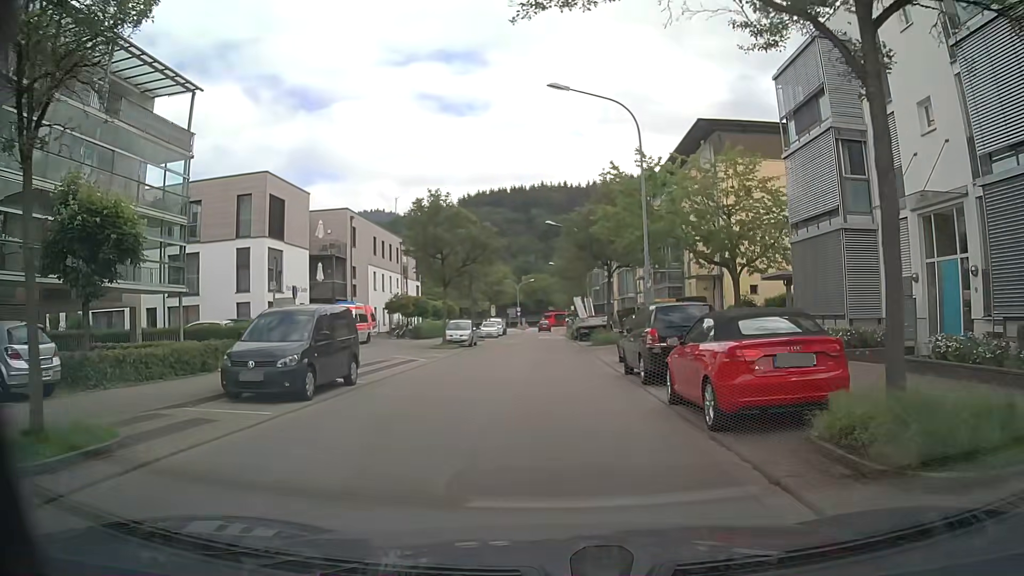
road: unclassified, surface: asphalt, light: Day
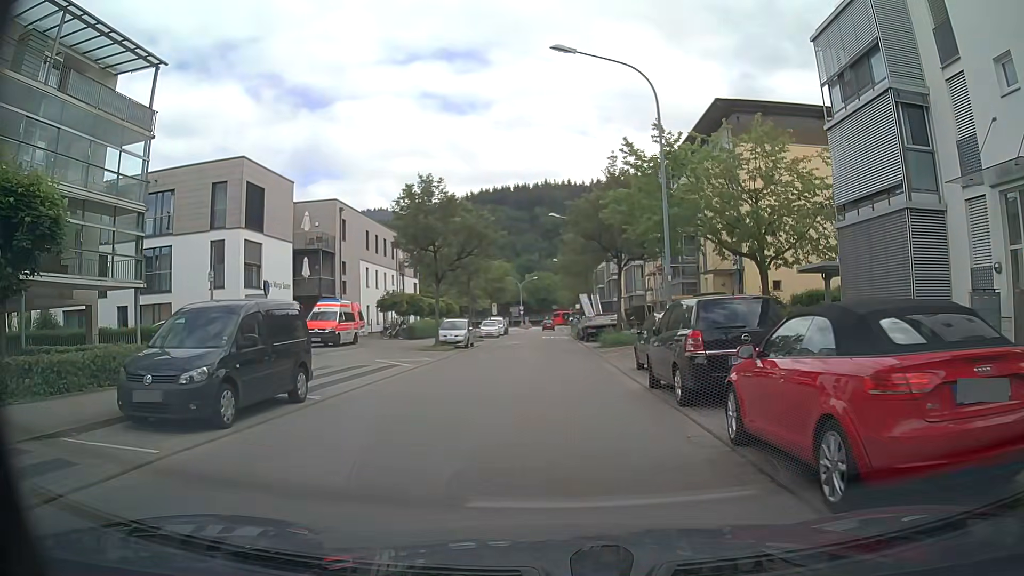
(0.0, +3.6) m; 0°
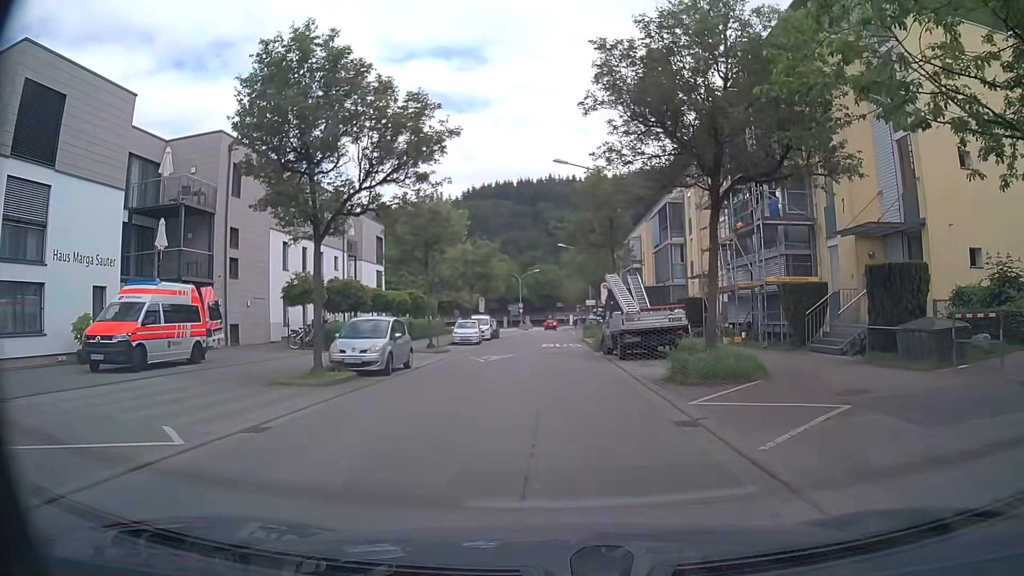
(-0.4, +18.1) m; -1°
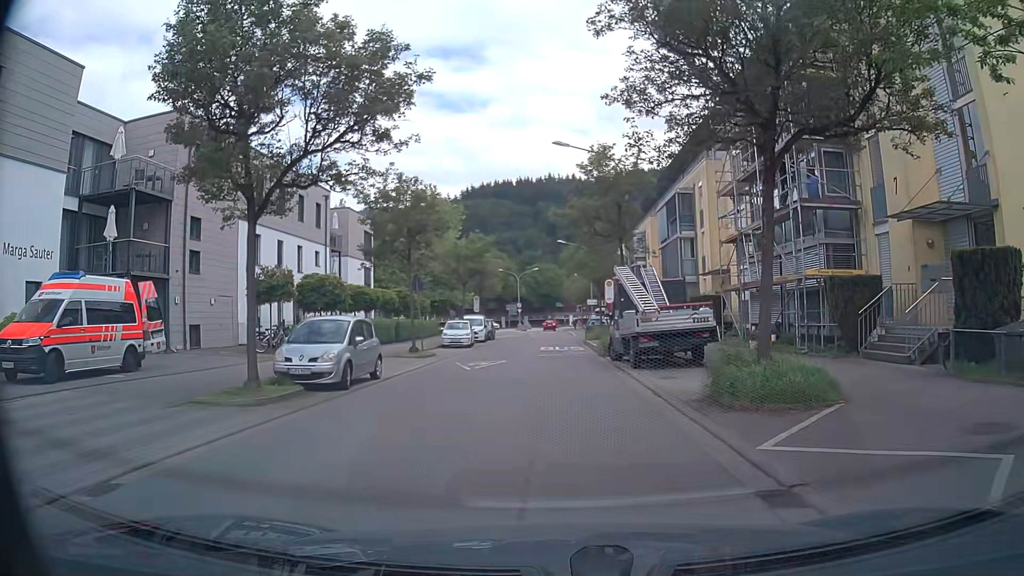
(0.0, +3.7) m; -1°
